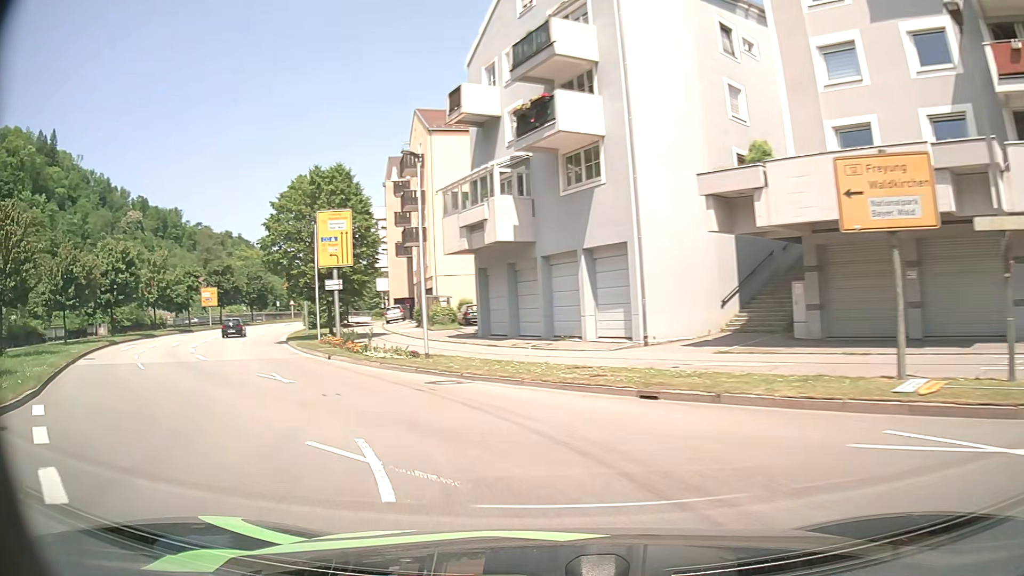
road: primary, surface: asphalt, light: Day
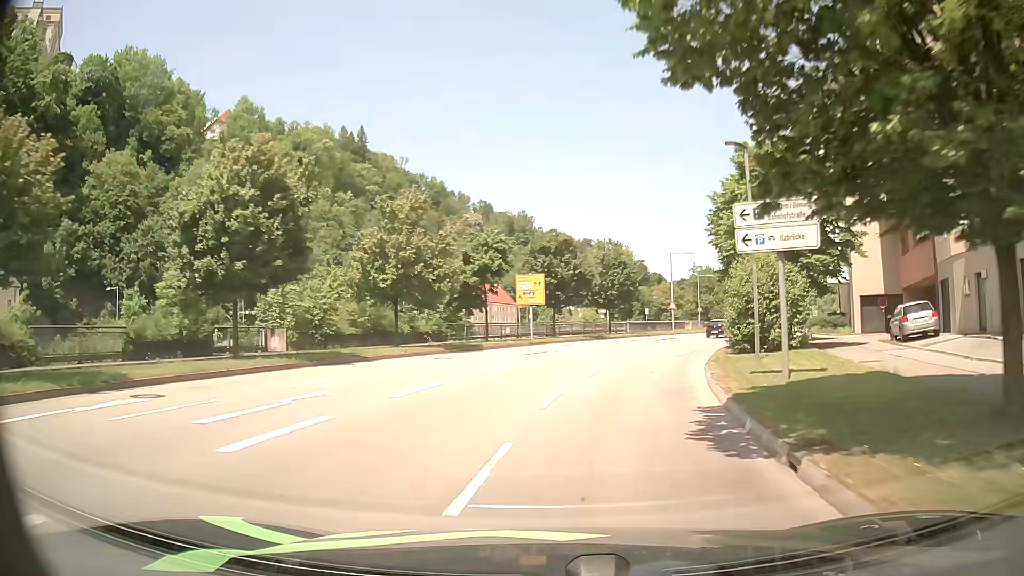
(-13.6, +30.5) m; -32°
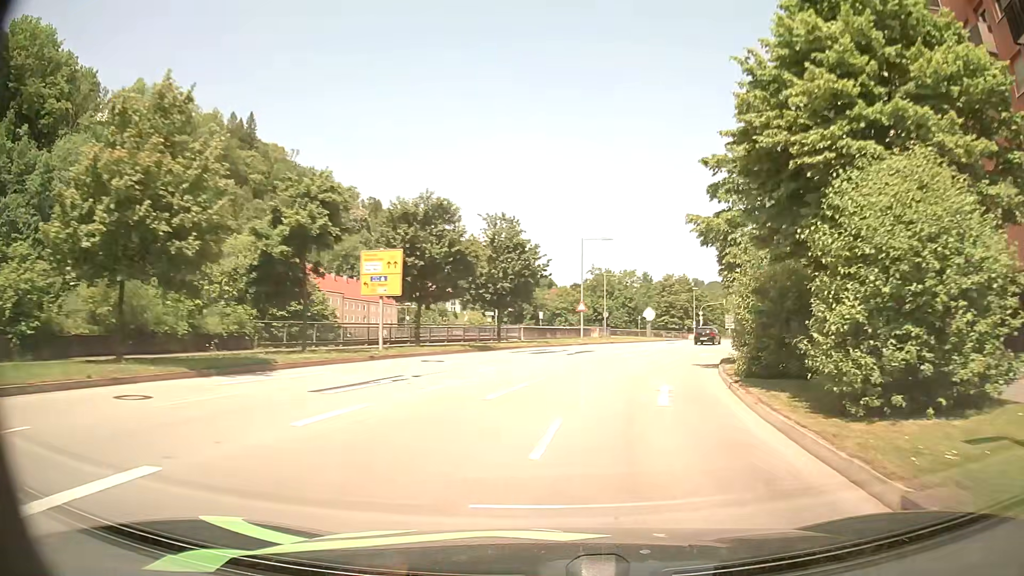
(+1.0, +15.9) m; +9°
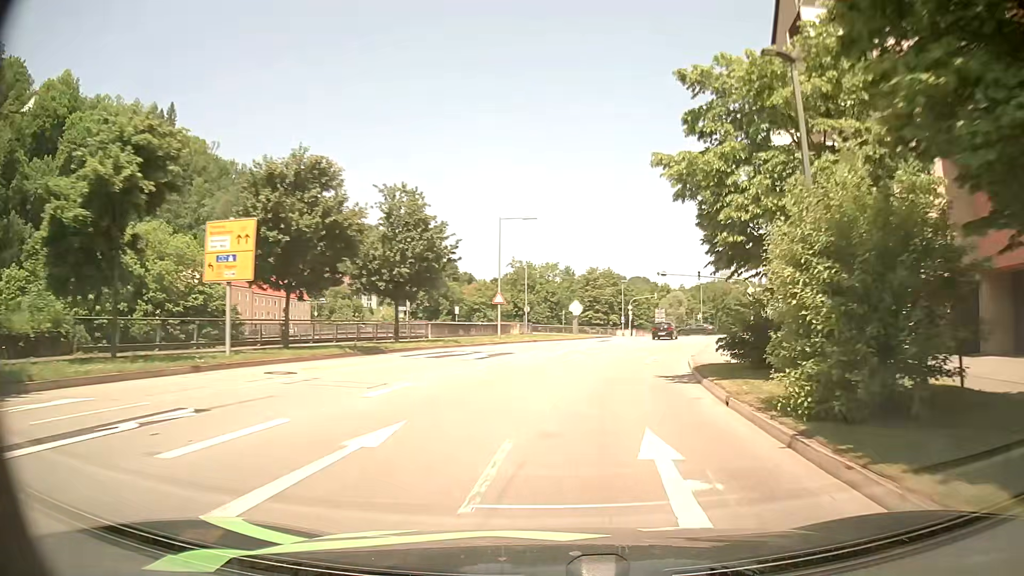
(+0.5, +8.0) m; +6°
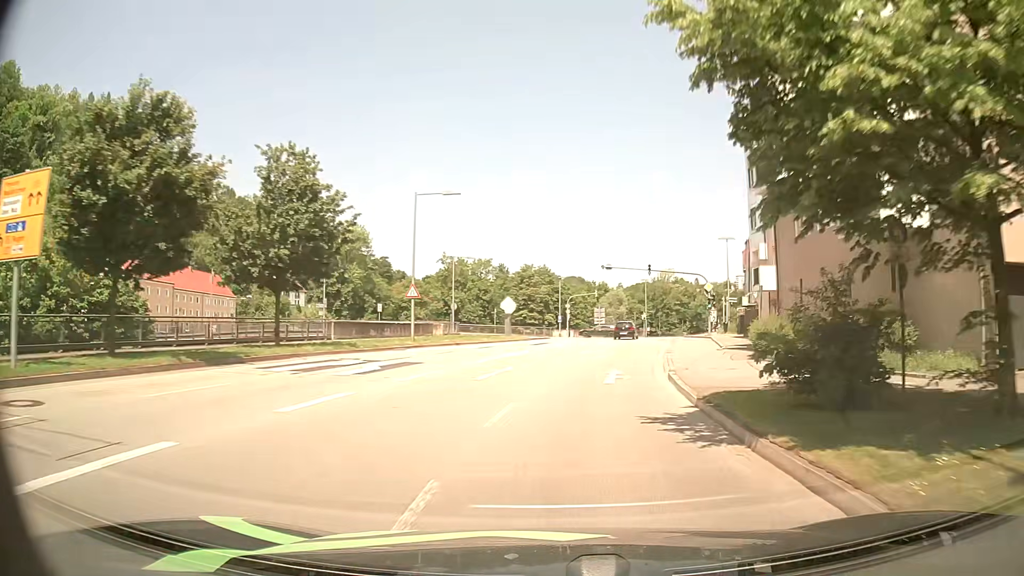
(+0.4, +8.0) m; +6°
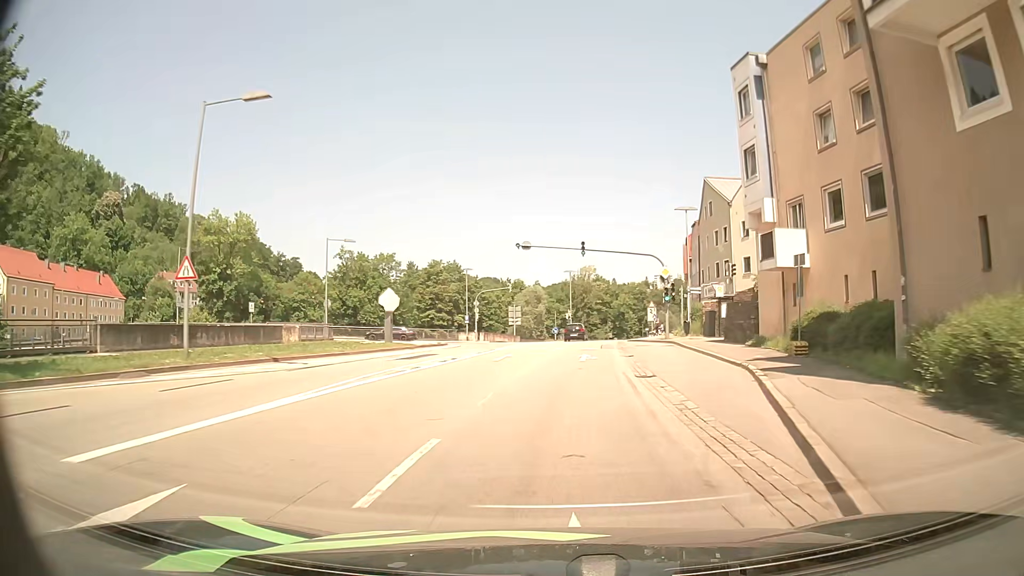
(+1.0, +15.9) m; +7°
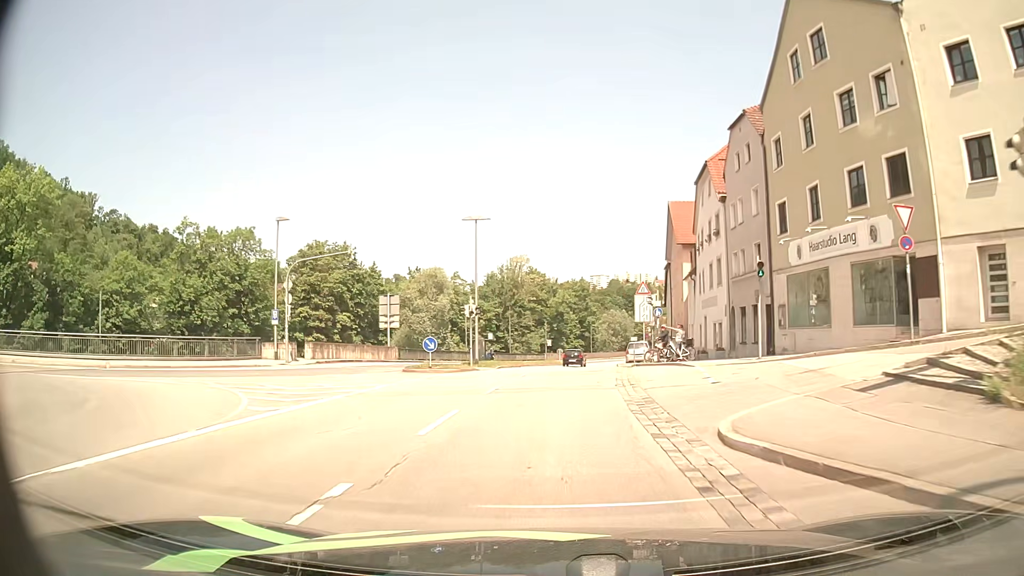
(+2.4, +39.6) m; +5°
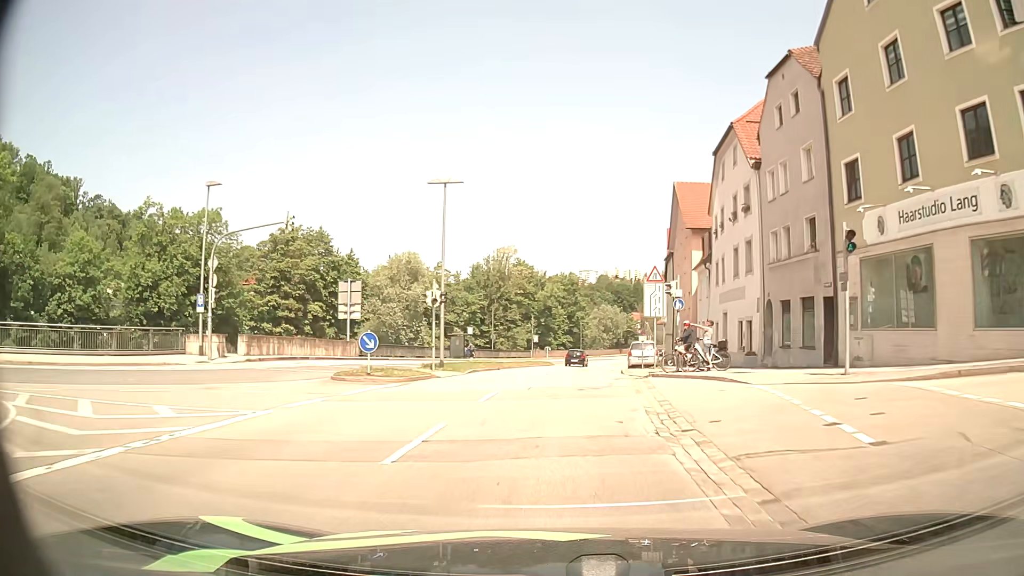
(0.0, +8.0) m; +1°
(0, +10) (+1, +20) (+1, +30) (+2, +40) (+3, +50) (+5, +60) (+6, +70) (+8, +79) (+10, +89) (+13, +99) m
